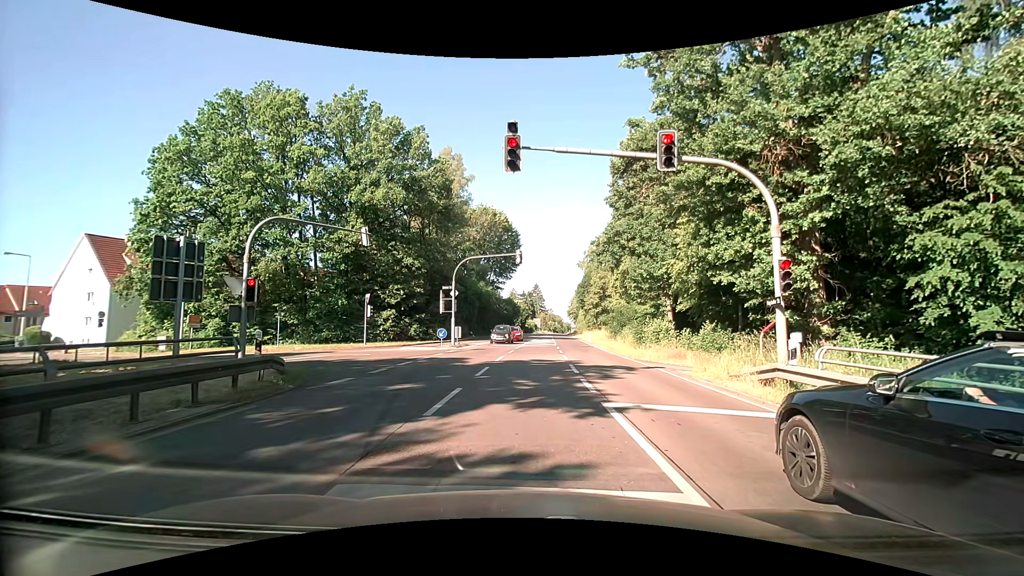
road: secondary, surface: asphalt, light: Day
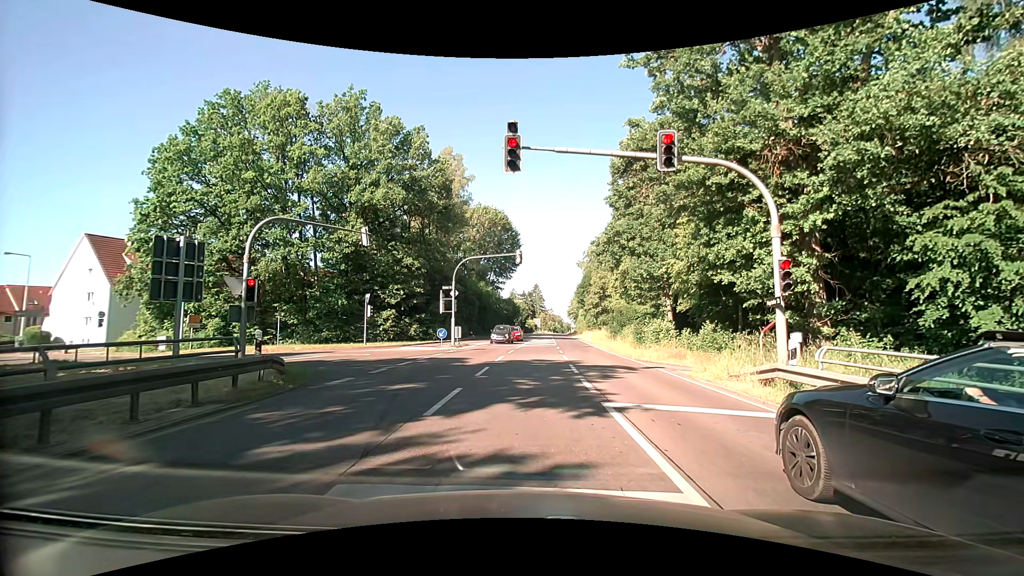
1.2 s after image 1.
(0.0, 0.0) m; 0°
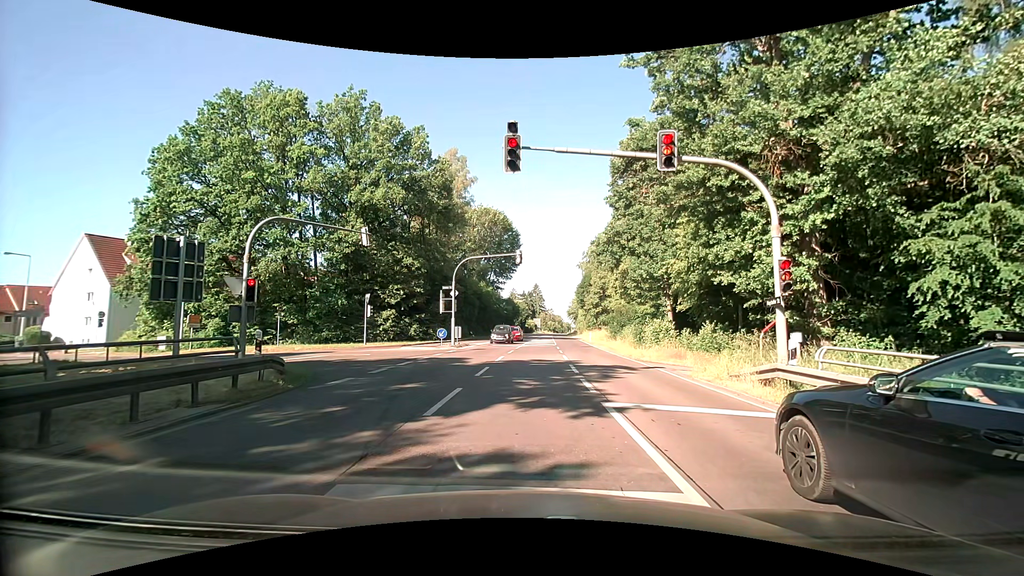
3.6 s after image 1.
(0.0, 0.0) m; 0°
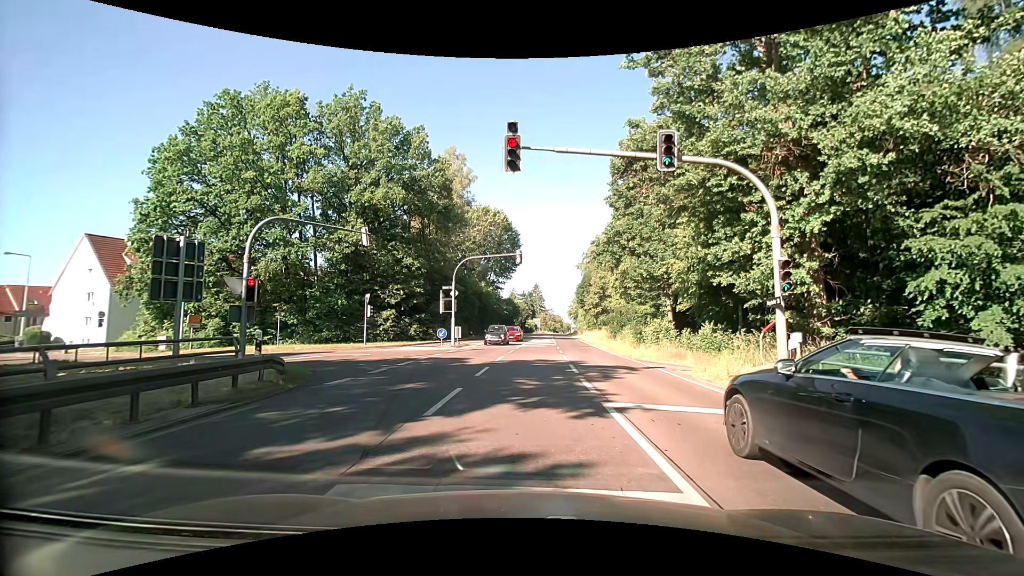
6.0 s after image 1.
(0.0, 0.0) m; 0°
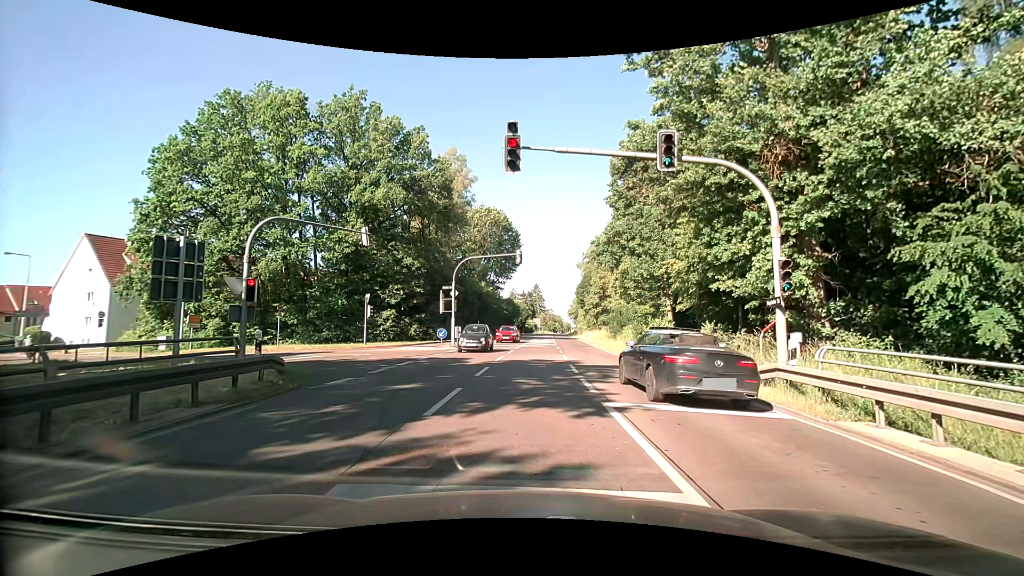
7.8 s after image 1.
(0.0, 0.0) m; 0°
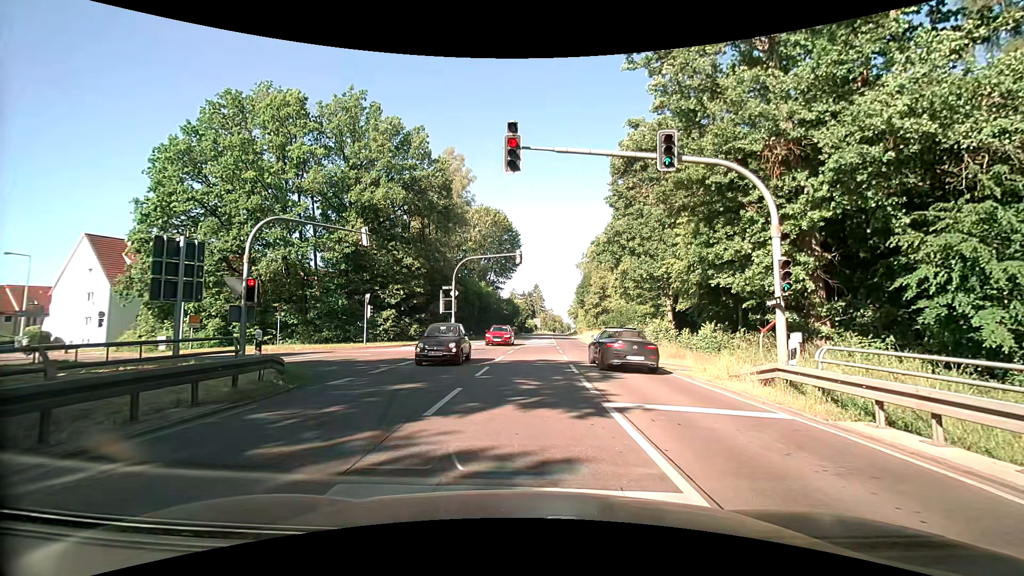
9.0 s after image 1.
(0.0, 0.0) m; 0°
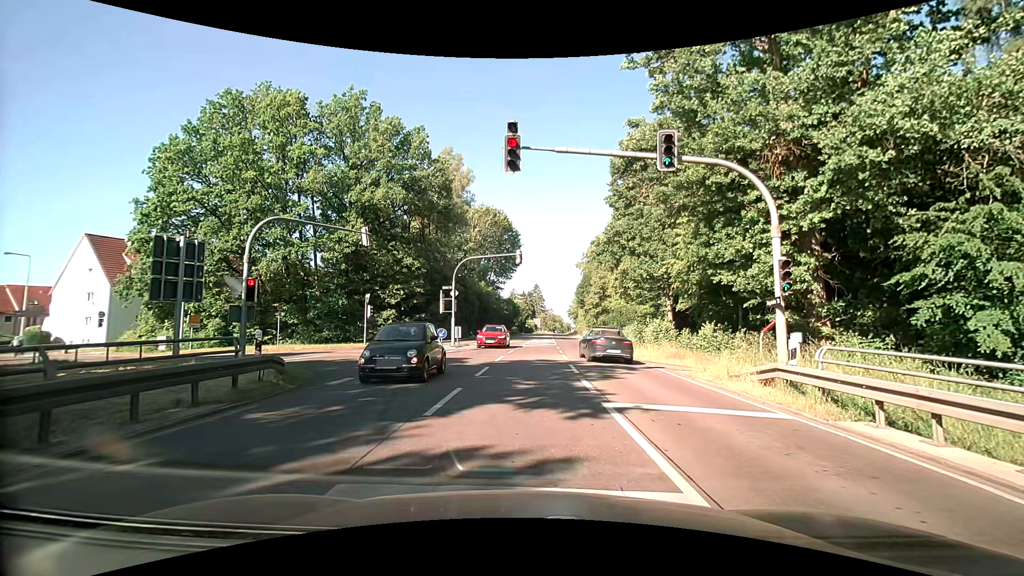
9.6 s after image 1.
(0.0, 0.0) m; 0°
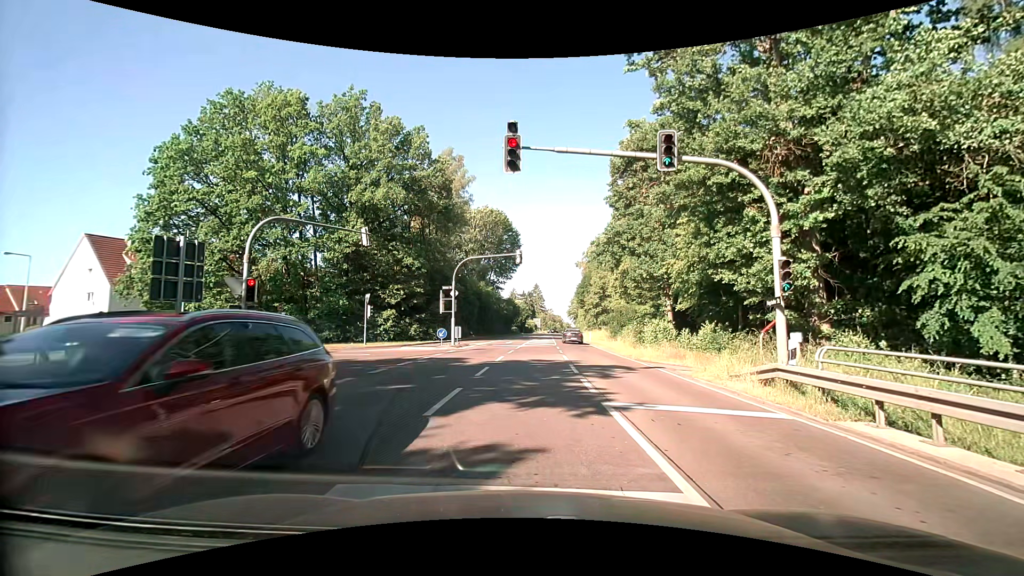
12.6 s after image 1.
(0.0, 0.0) m; 0°
